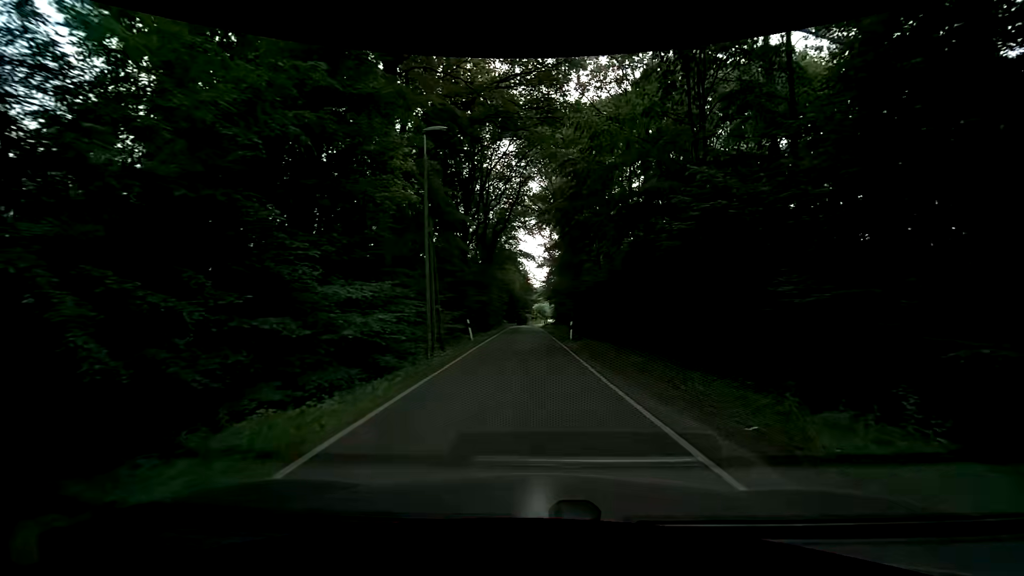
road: unclassified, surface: asphalt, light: Day
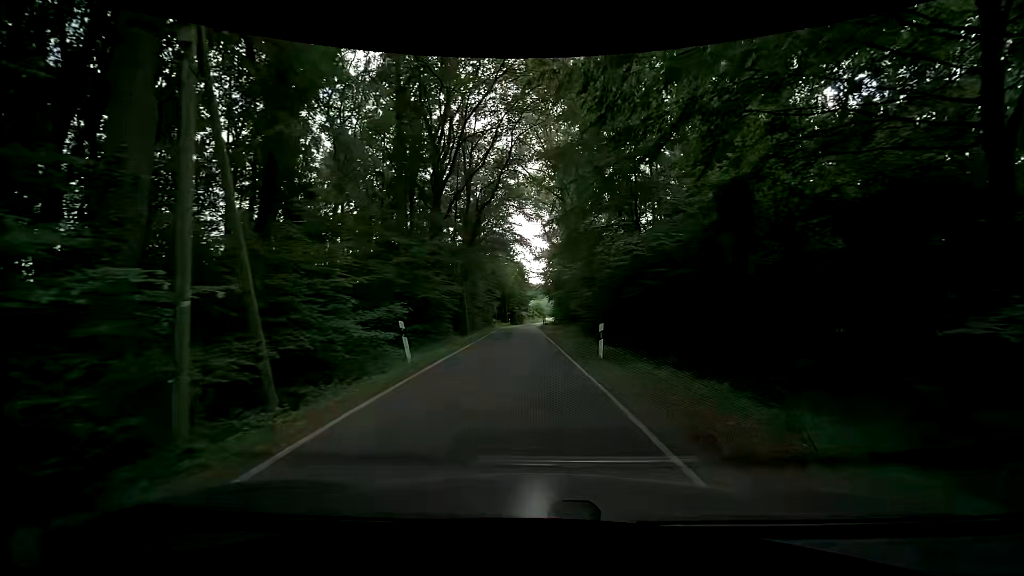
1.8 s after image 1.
(-0.1, +13.7) m; -1°
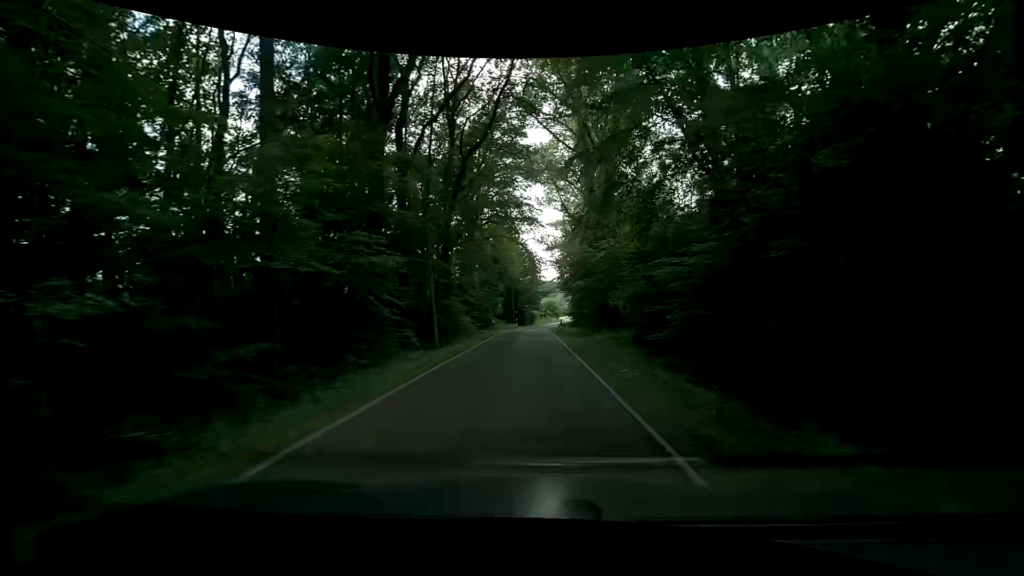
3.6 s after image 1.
(0.0, +15.4) m; -2°
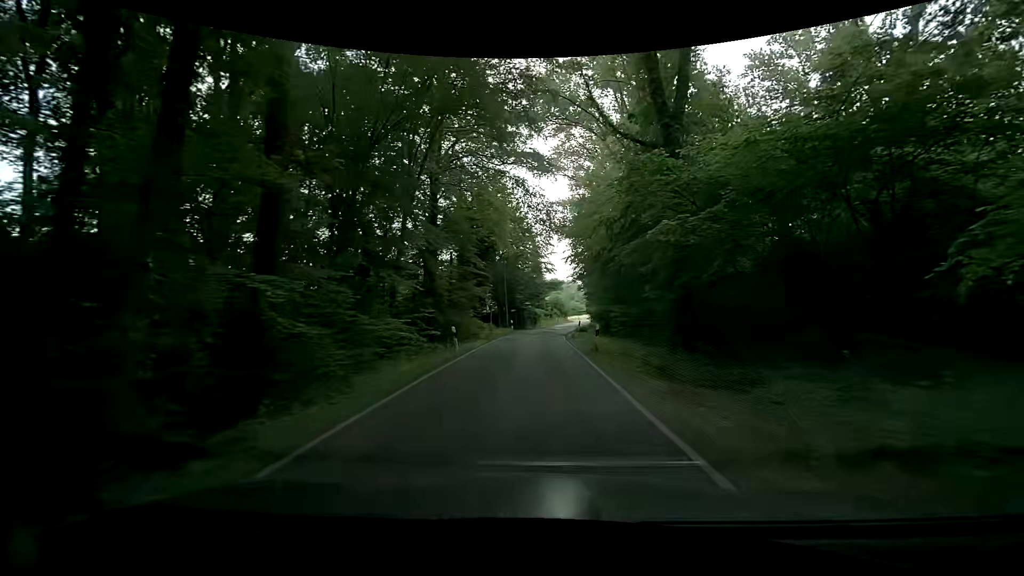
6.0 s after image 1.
(+0.4, +21.9) m; +2°
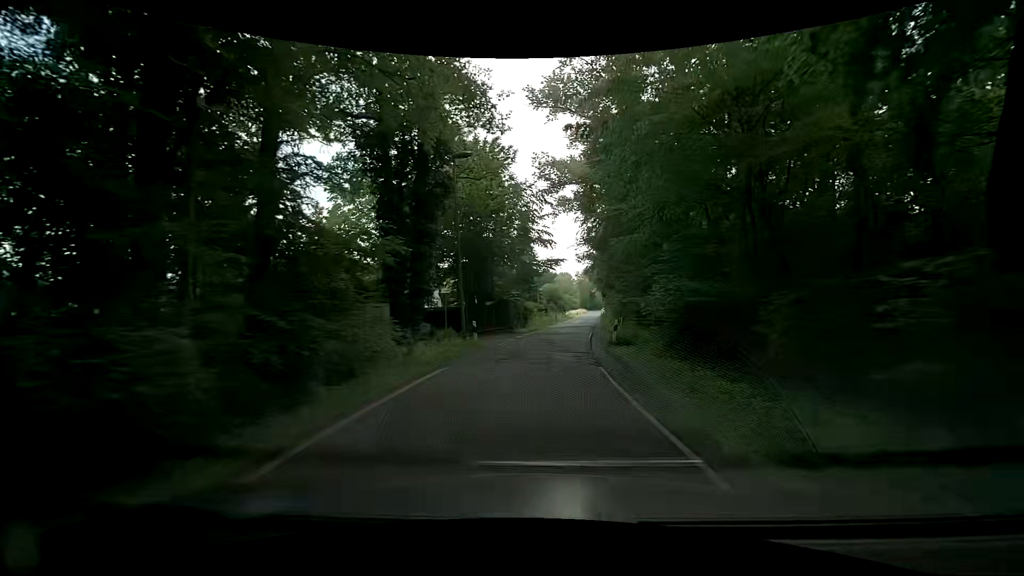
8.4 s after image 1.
(-0.2, +21.7) m; +2°
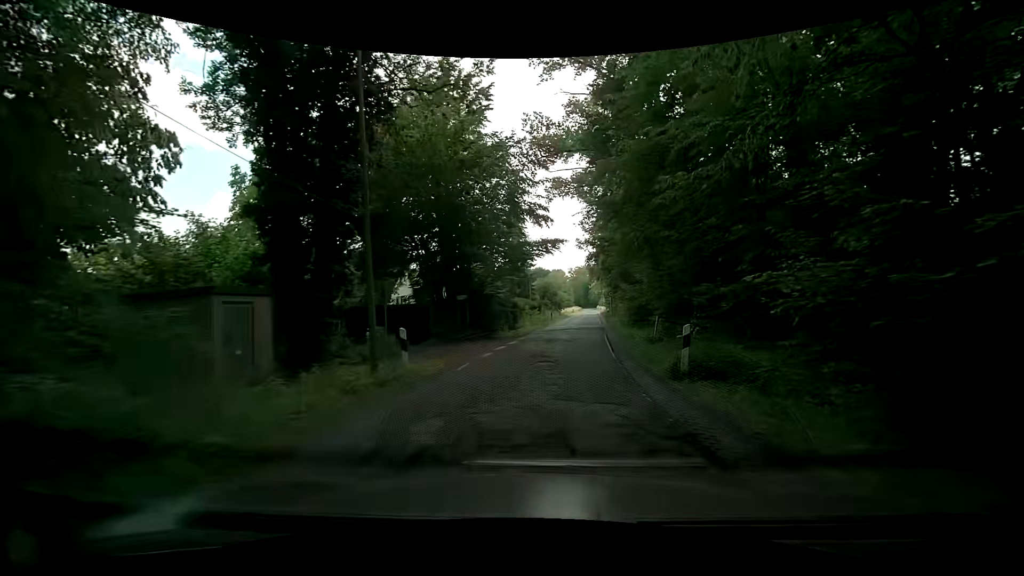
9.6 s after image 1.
(-0.2, +9.9) m; -2°
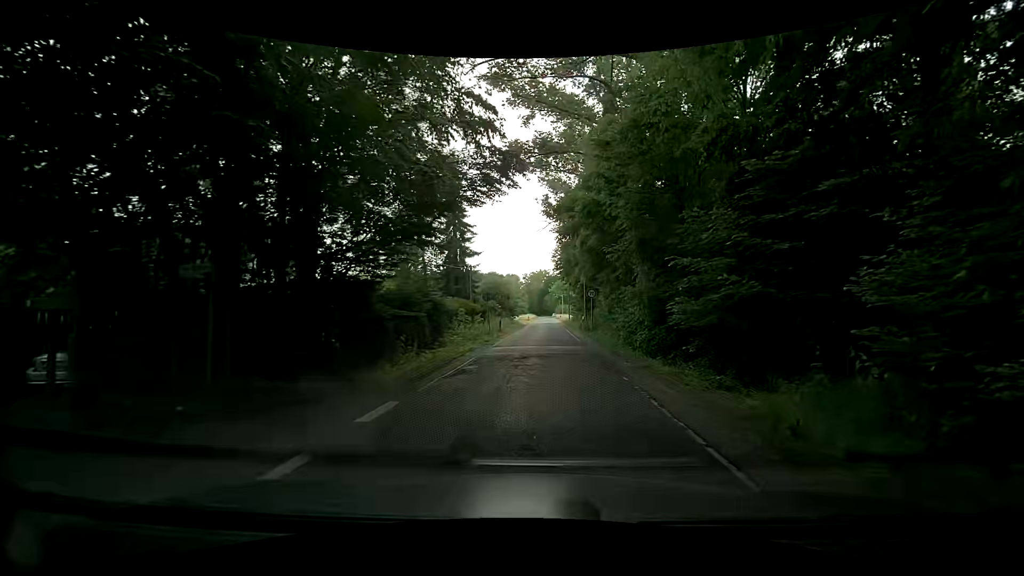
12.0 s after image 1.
(+1.1, +17.1) m; +7°
